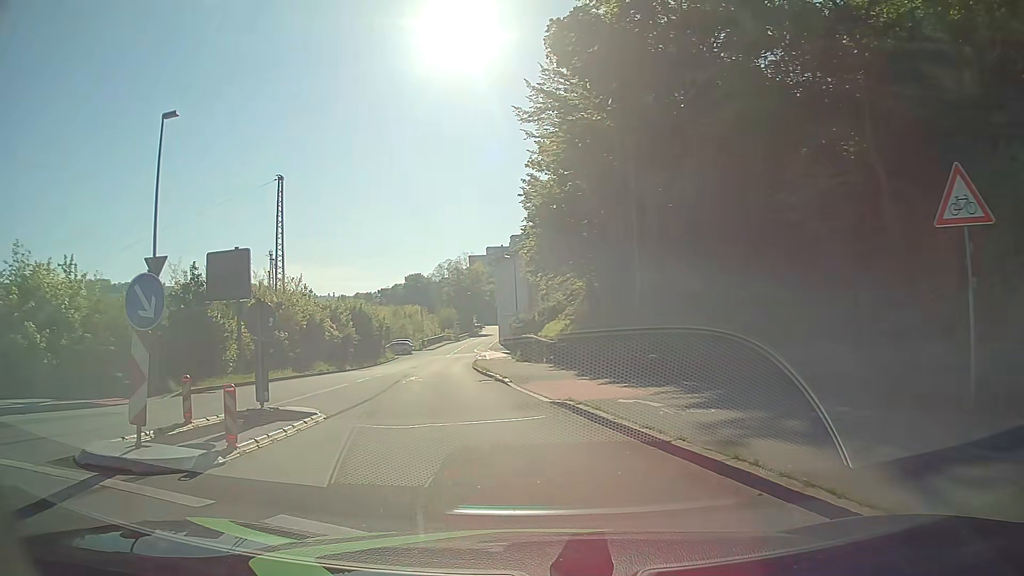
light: Day
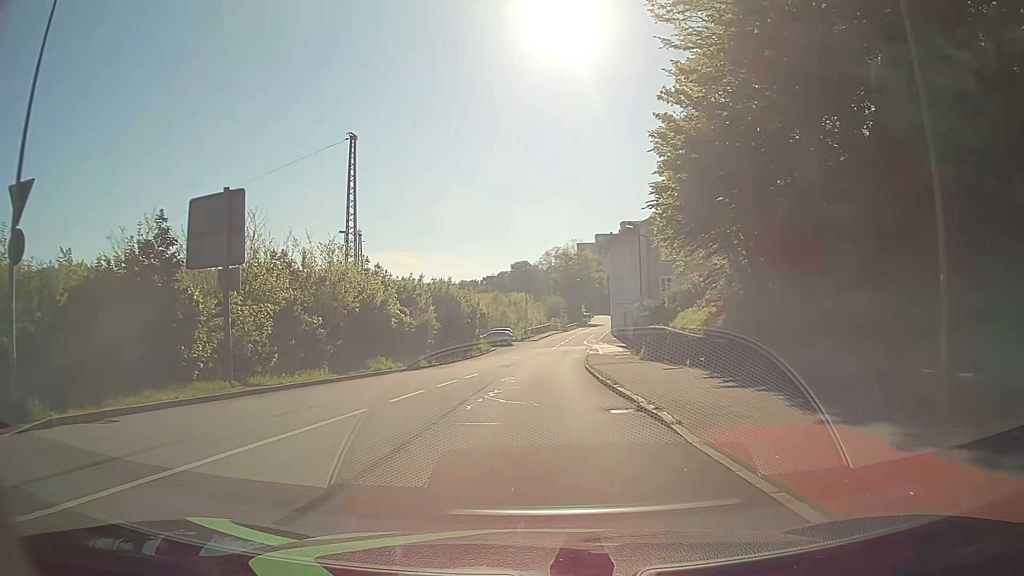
(-0.8, +10.4) m; -8°
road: residential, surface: asphalt
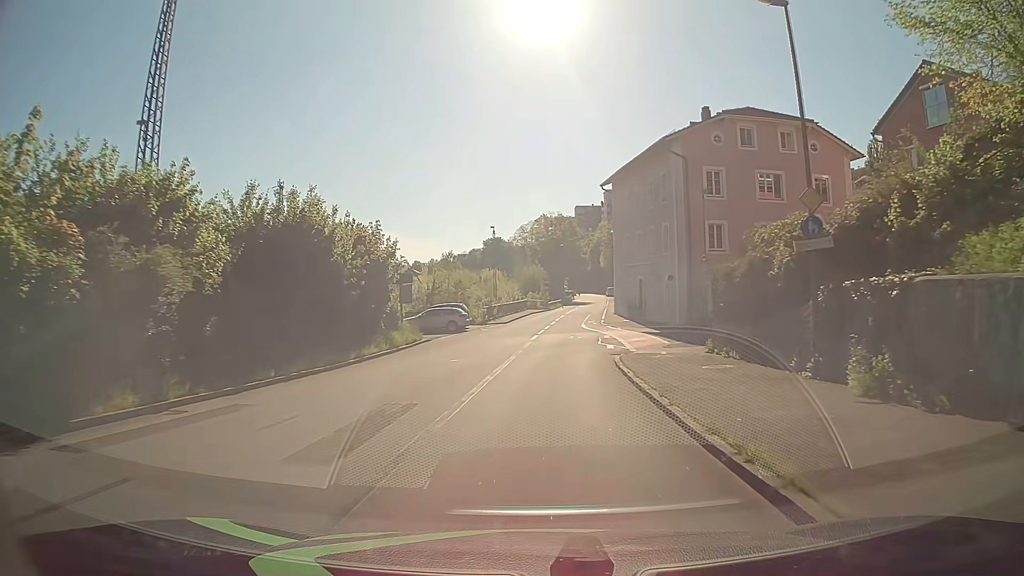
(+0.4, +26.9) m; +2°
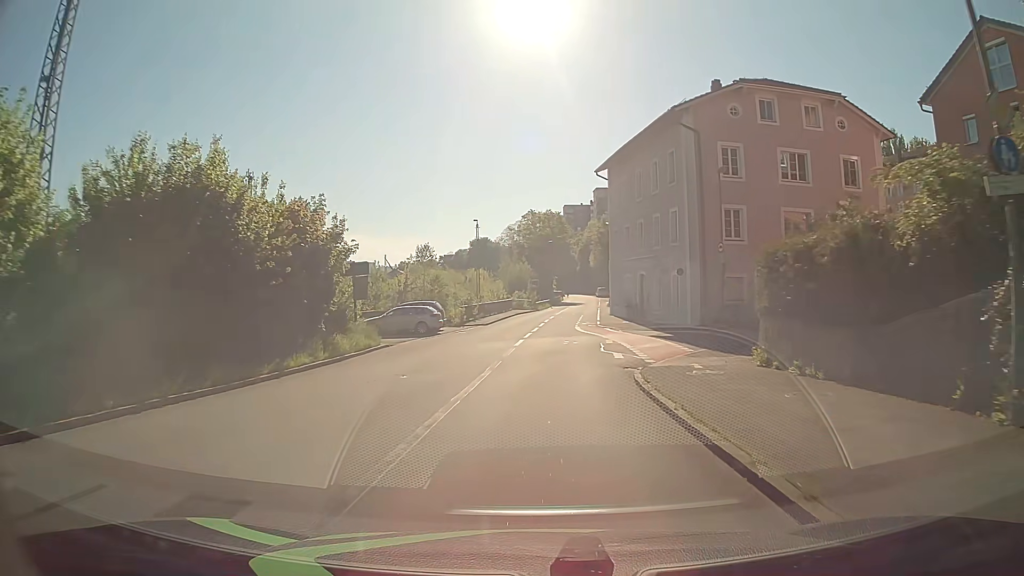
(+0.1, +6.4) m; +1°
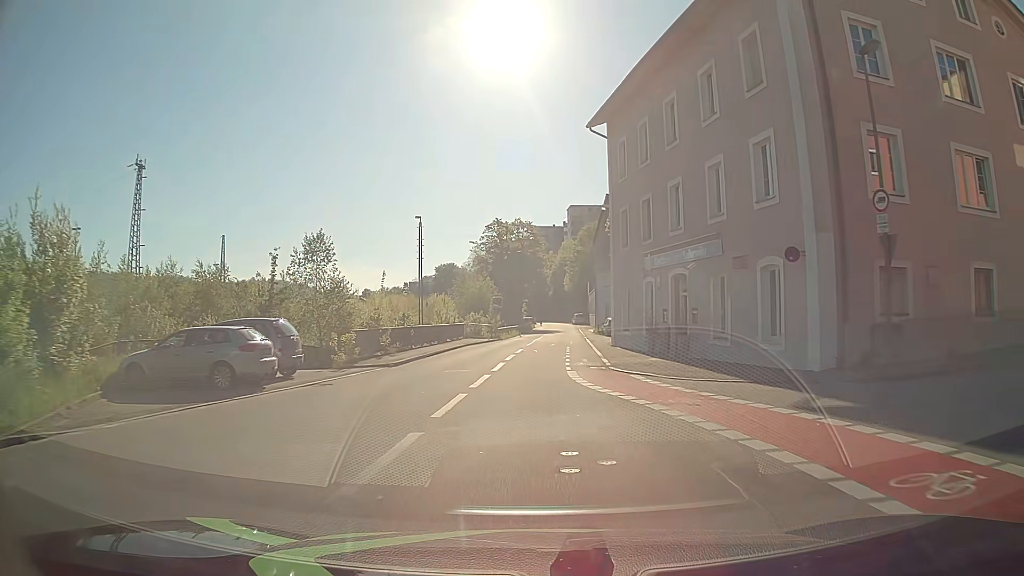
(+0.5, +19.7) m; +3°
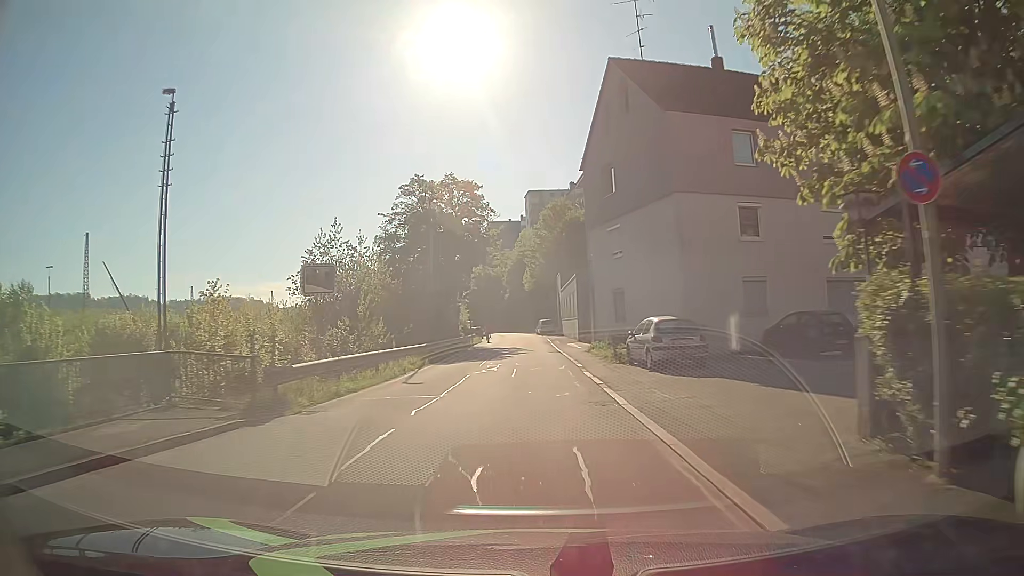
(+1.2, +34.5) m; +3°
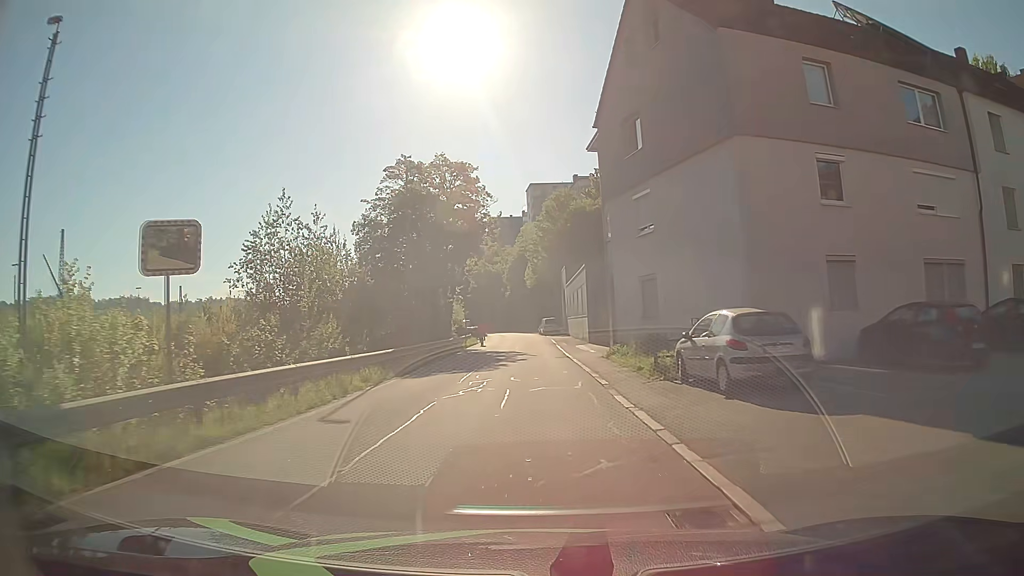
(0.0, +7.2) m; 0°
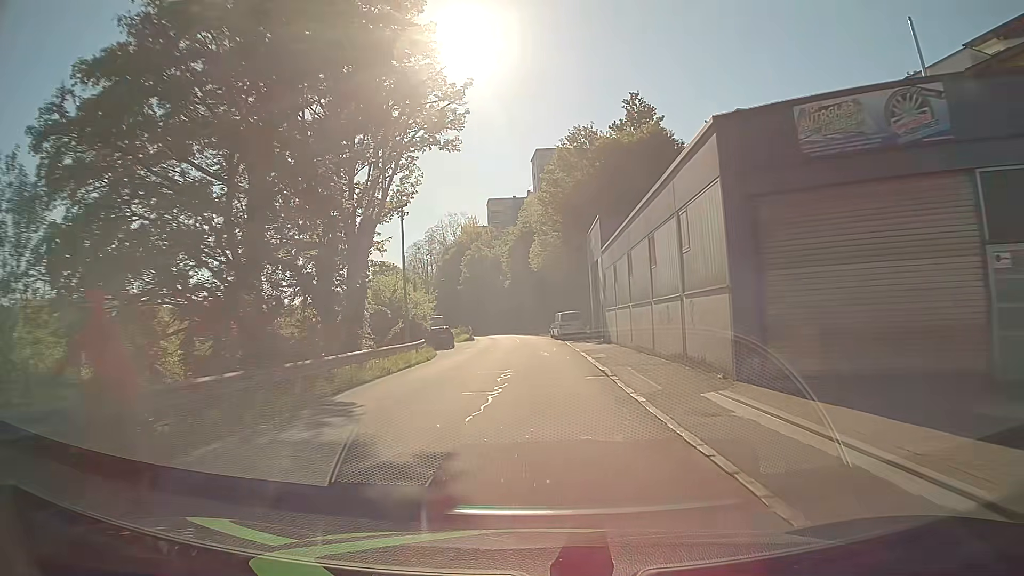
(-0.4, +30.5) m; -1°
(0, +10) (0, +20) (0, +30) (0, +40) (-1, +50) (-1, +60) (-2, +70) (-3, +80) (-5, +90) (-7, +99) m
